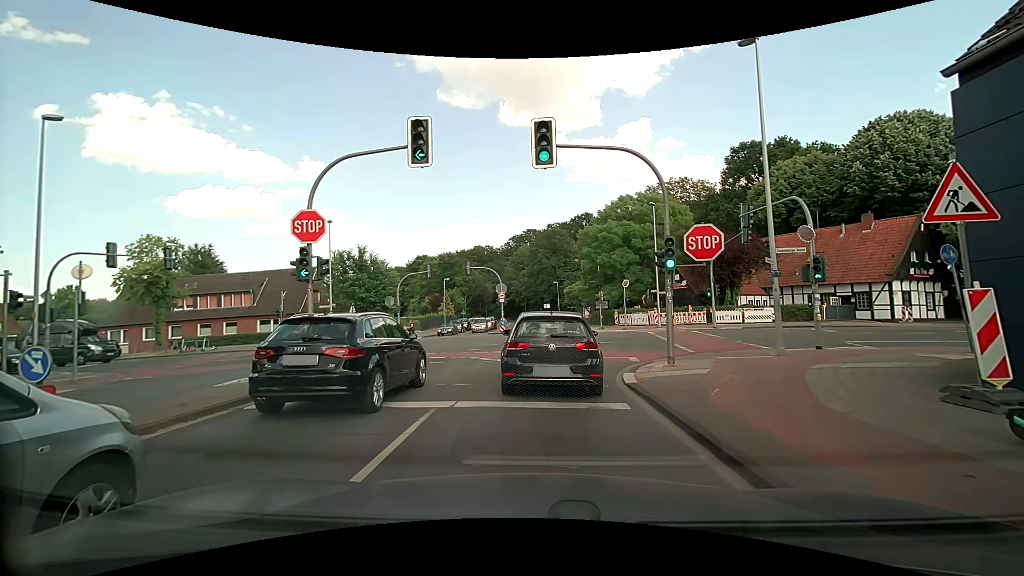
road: tertiary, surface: asphalt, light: Day
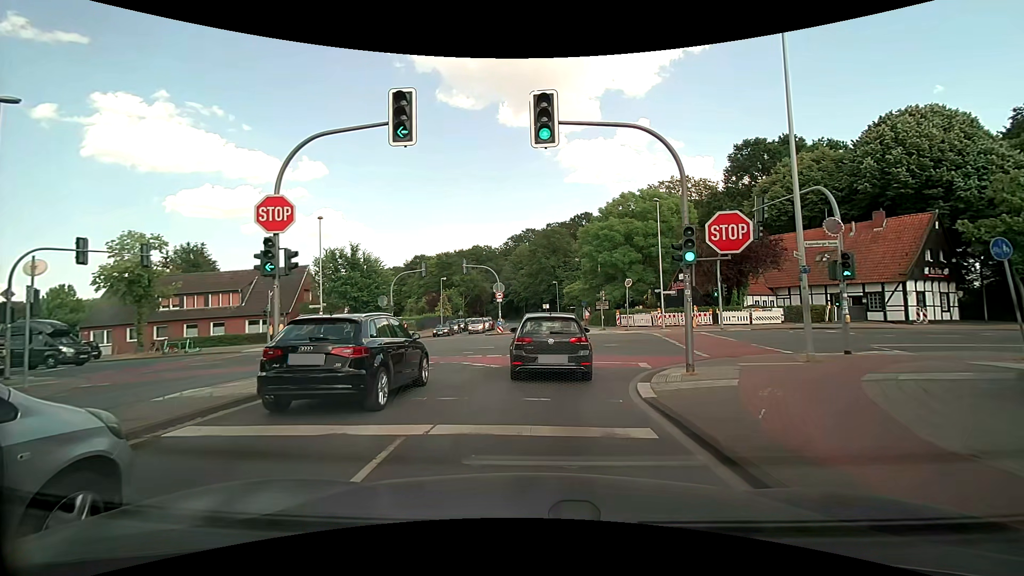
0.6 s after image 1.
(0.0, +1.8) m; 0°
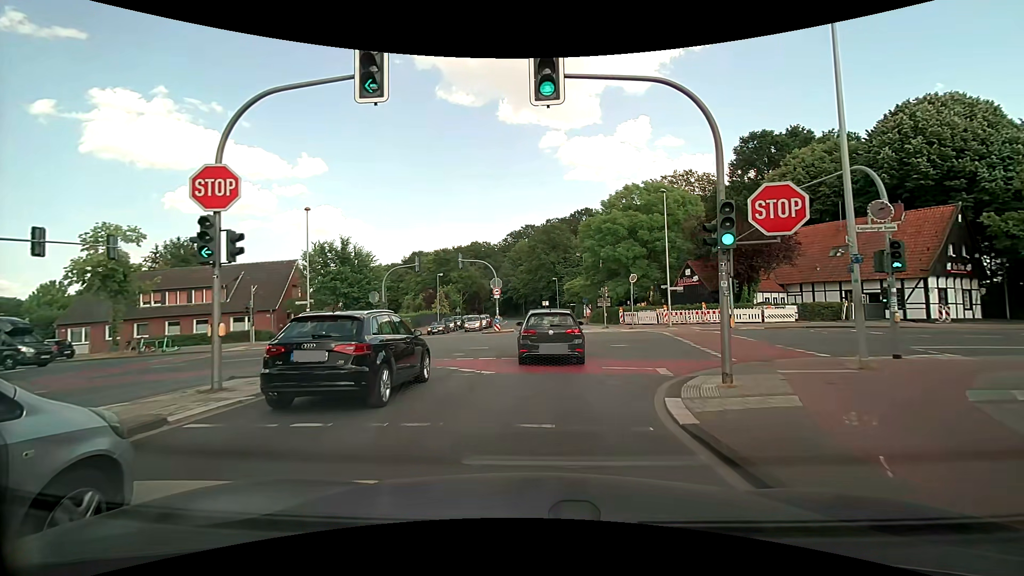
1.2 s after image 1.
(0.0, +2.3) m; -1°
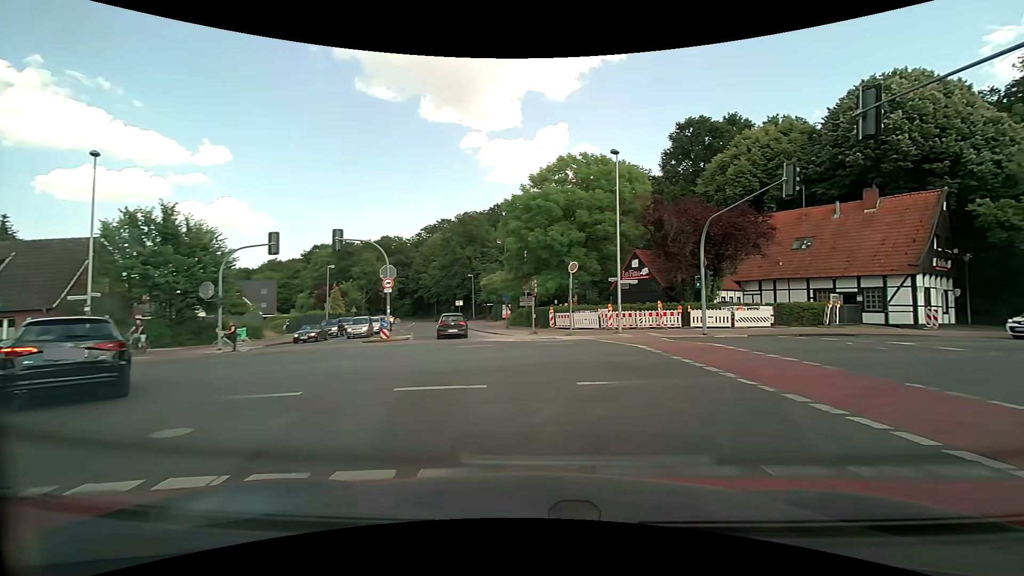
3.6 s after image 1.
(+0.4, +10.7) m; +8°
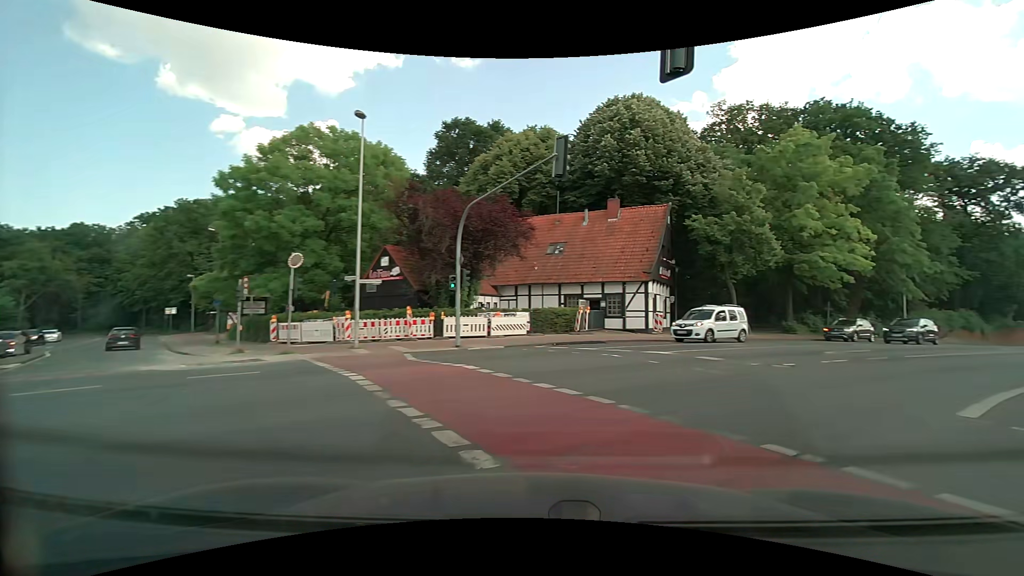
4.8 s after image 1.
(+1.5, +6.1) m; +27°
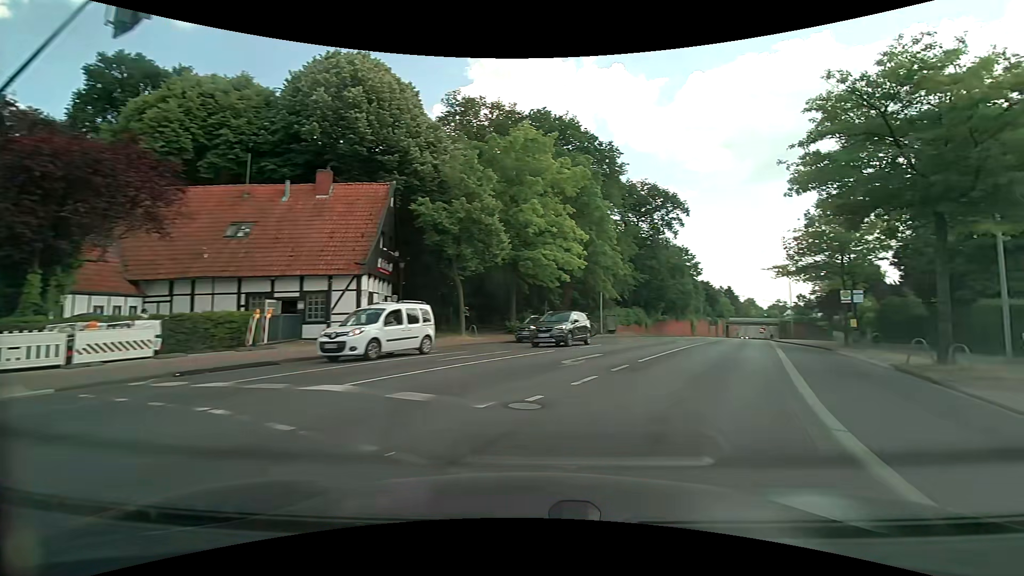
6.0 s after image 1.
(+1.9, +7.0) m; +30°
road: secondary
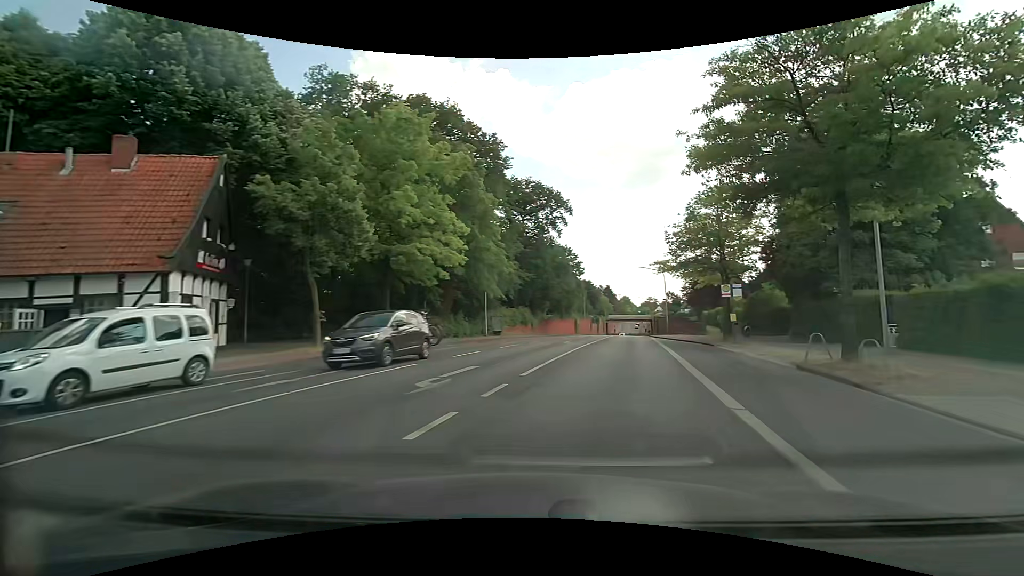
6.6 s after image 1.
(+0.5, +4.0) m; +13°
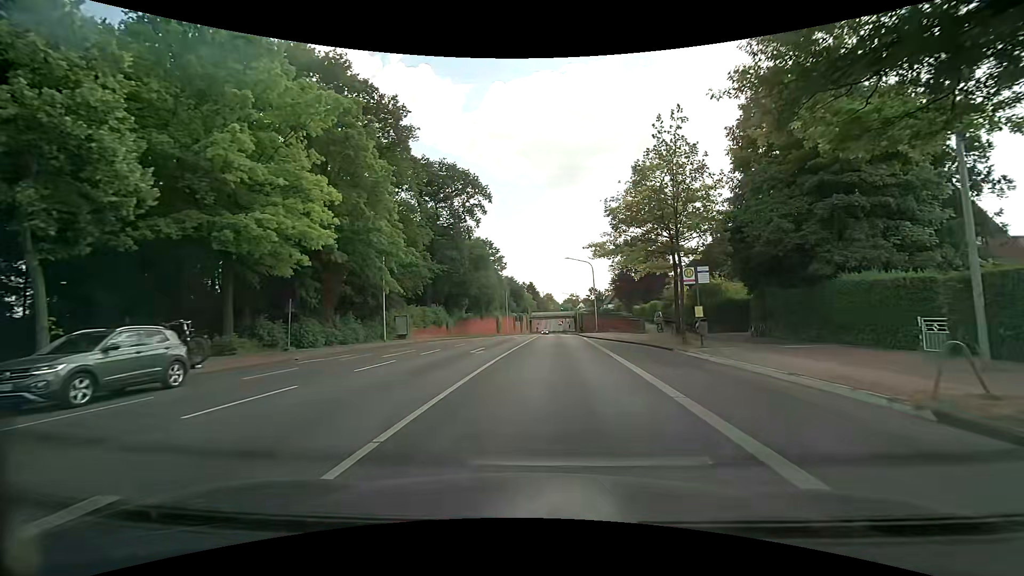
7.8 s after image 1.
(+0.9, +9.1) m; +8°
(0, +10) (+1, +20) (+1, +30) (+2, +40) (+2, +50) (+3, +60) (+3, +70) (+4, +80) (+4, +90) (+5, +100) m
